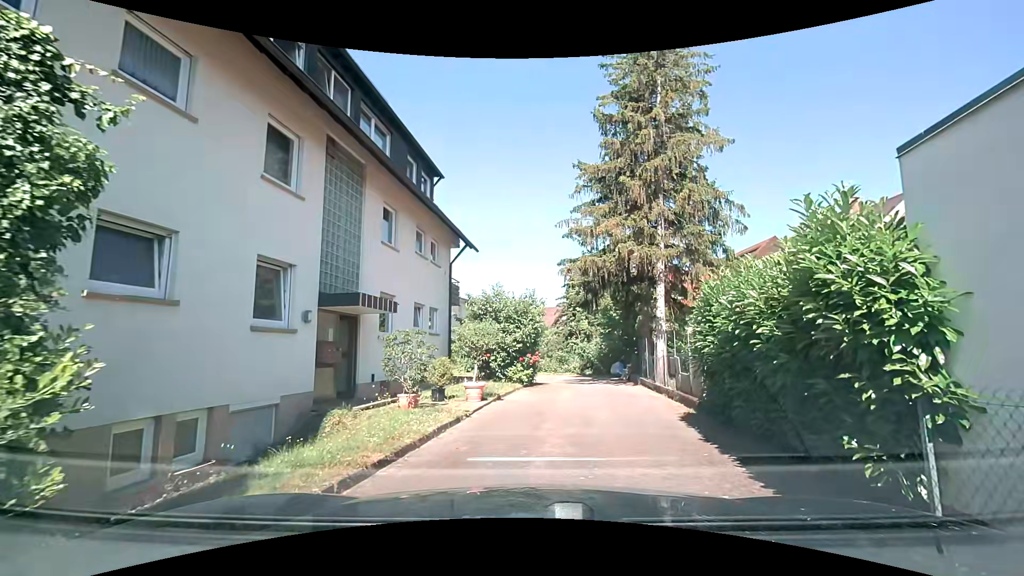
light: Day
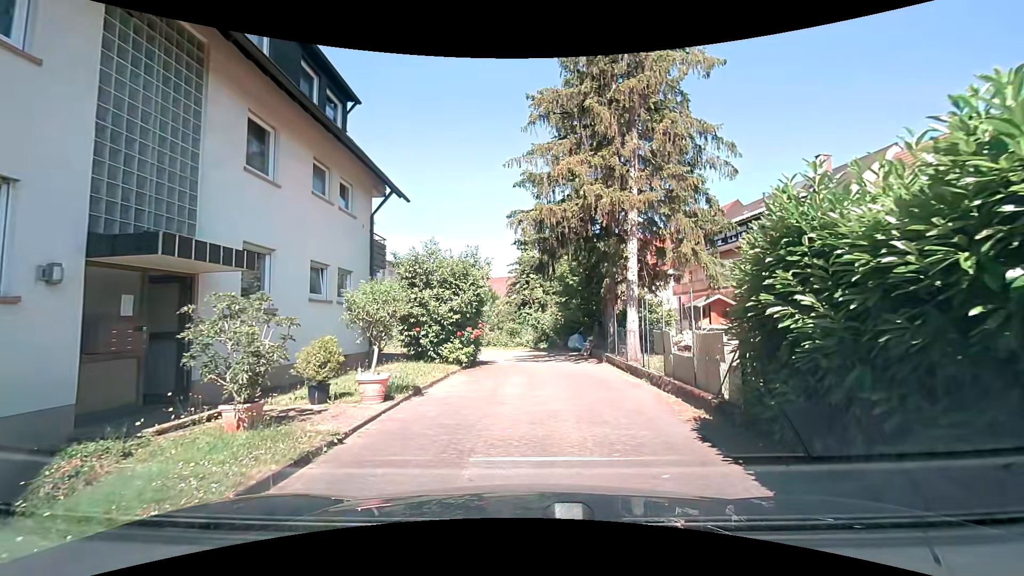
(+0.3, +4.2) m; +6°
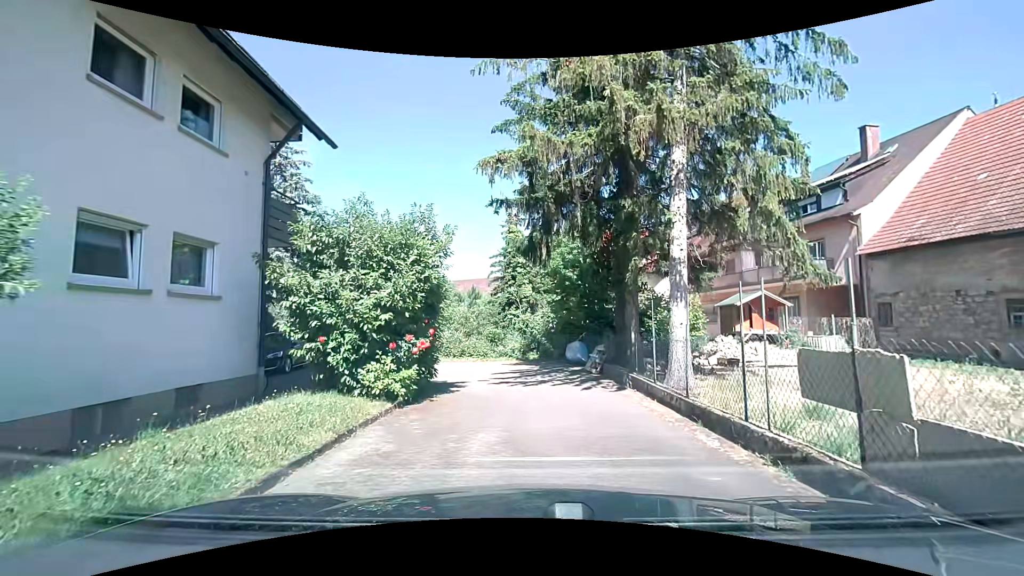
(+0.1, +6.3) m; +1°
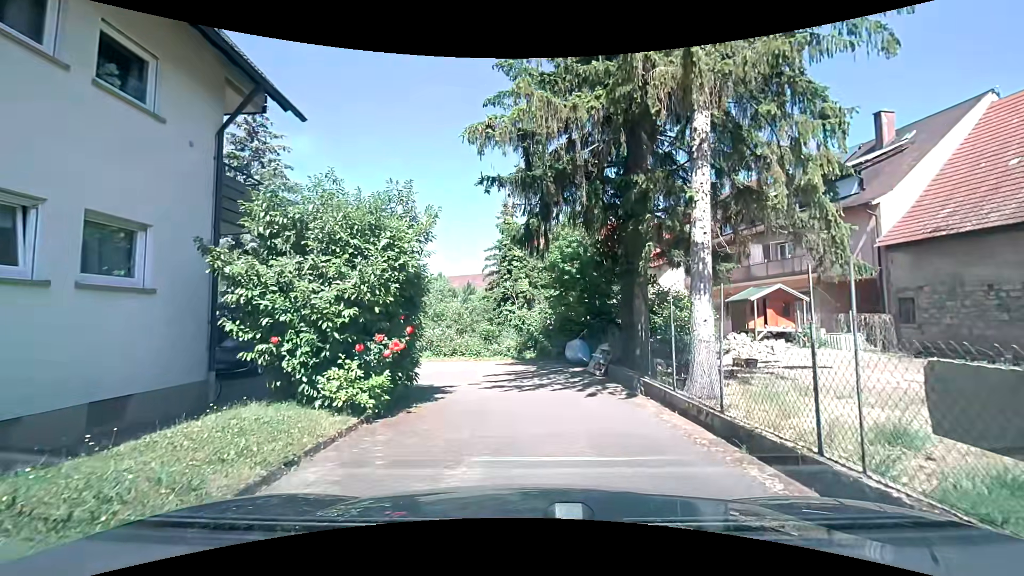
(0.0, +1.6) m; +1°
